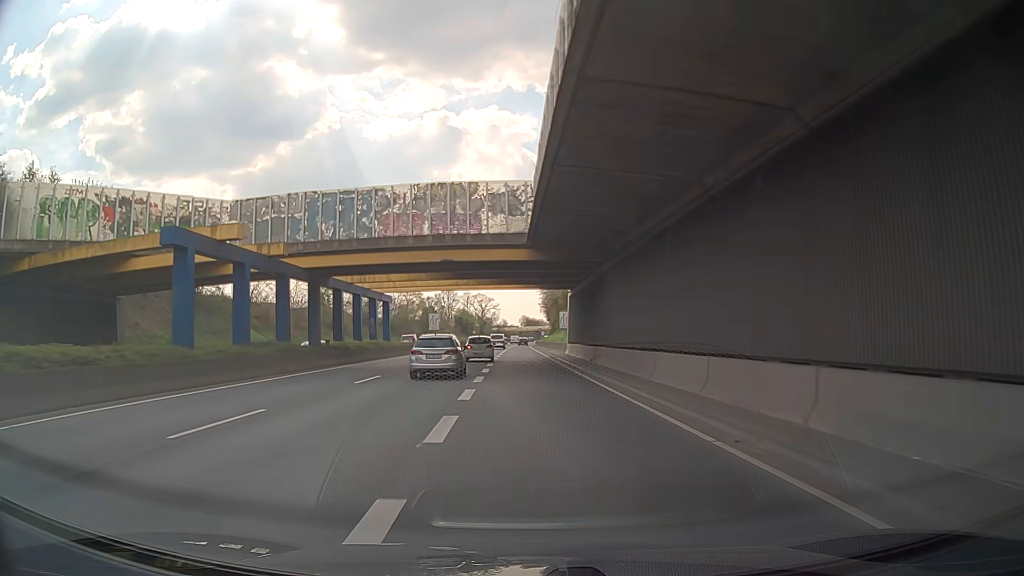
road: trunk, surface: asphalt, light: Day
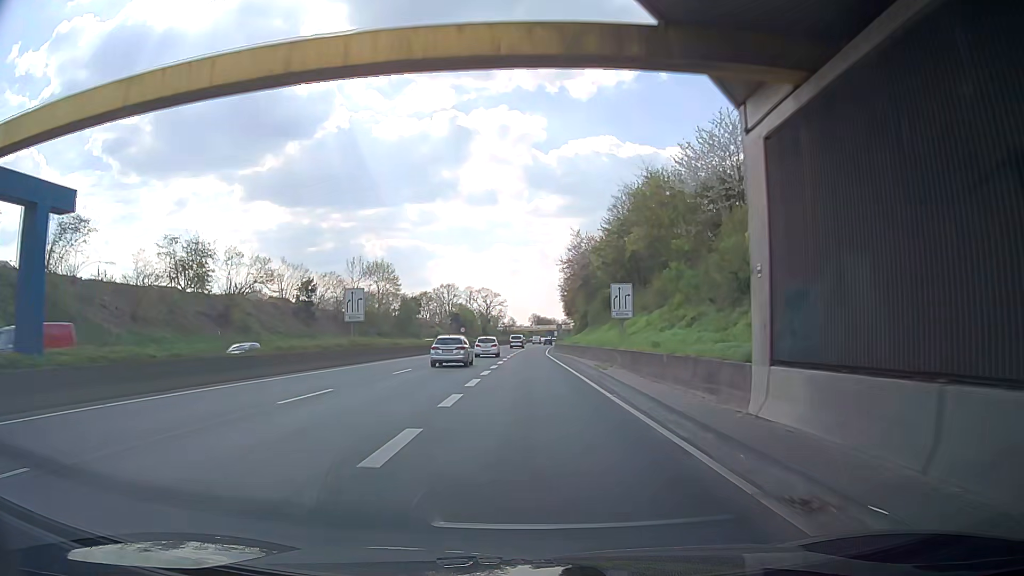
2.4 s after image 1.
(-0.5, +43.2) m; 0°
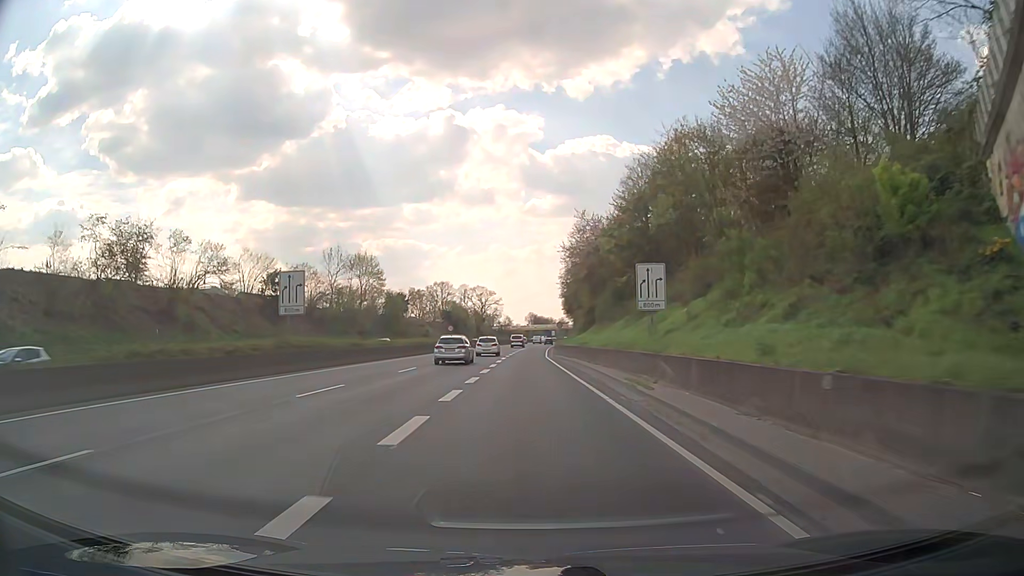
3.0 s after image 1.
(0.0, +10.8) m; 0°
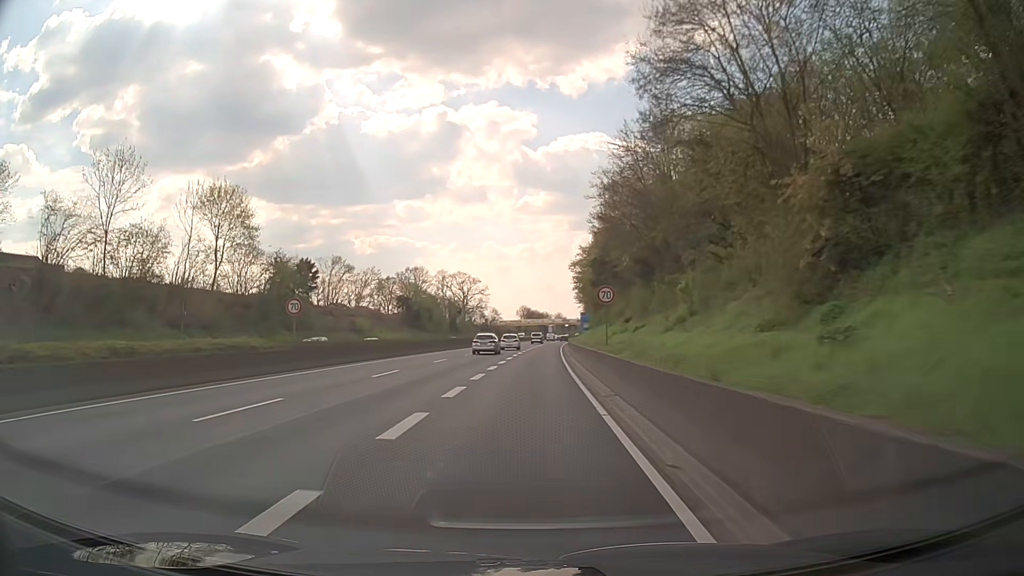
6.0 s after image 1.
(-0.1, +53.7) m; 0°
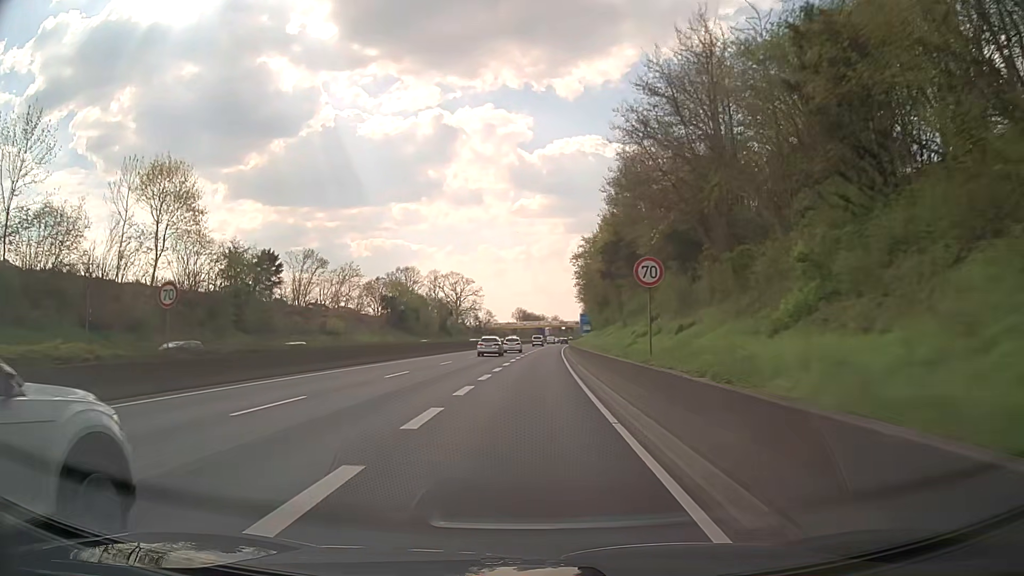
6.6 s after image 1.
(+0.1, +10.7) m; 0°
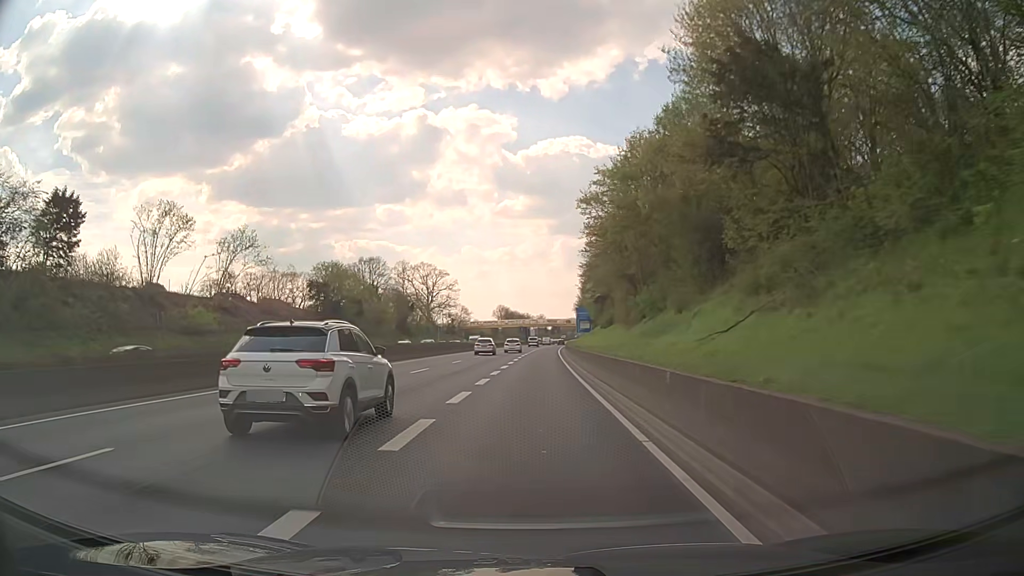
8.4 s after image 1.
(+0.5, +32.1) m; +1°
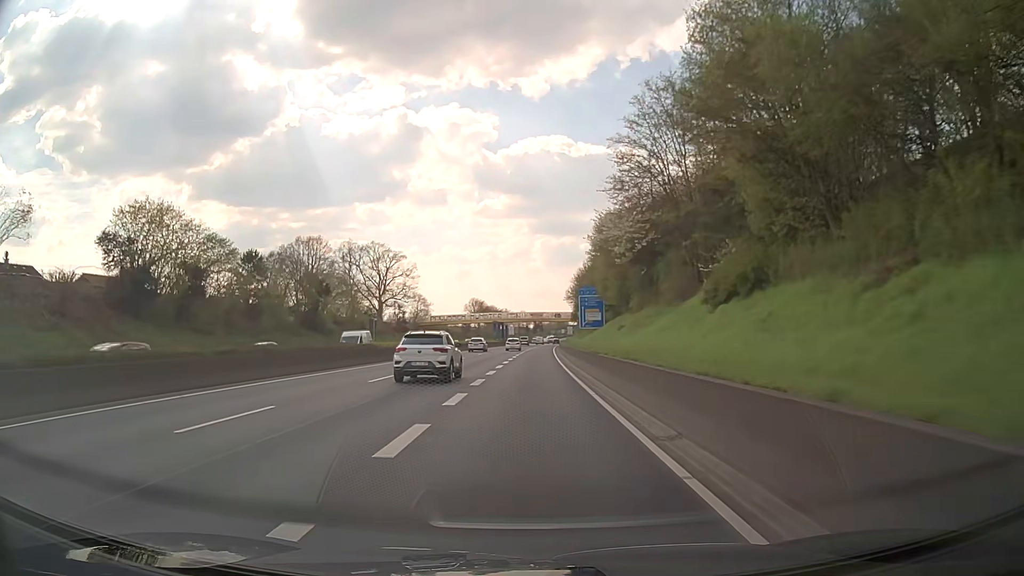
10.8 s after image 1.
(+0.7, +42.6) m; +2°
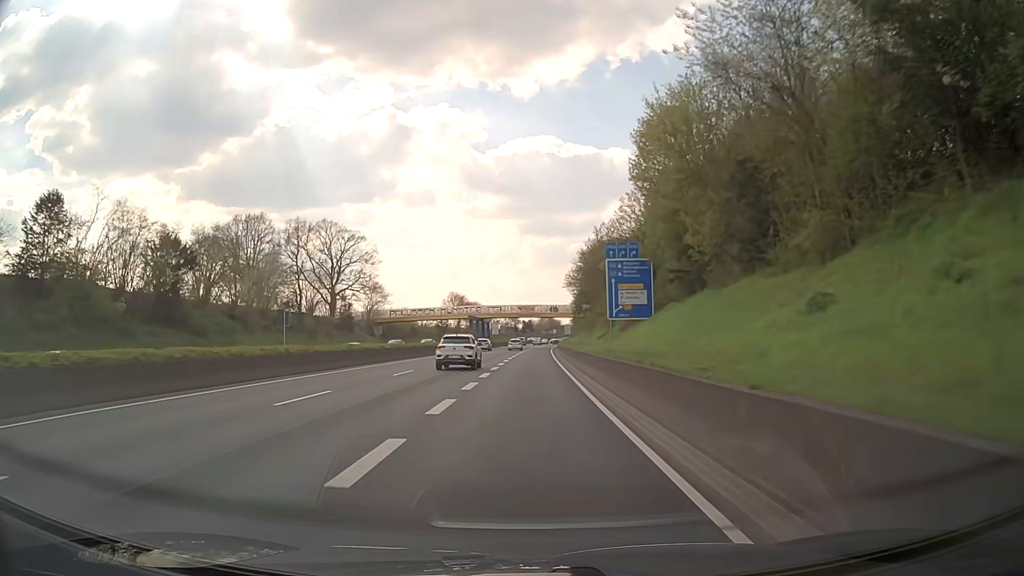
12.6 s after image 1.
(+0.2, +31.9) m; +1°
(0, +10) (0, +20) (0, +30) (0, +40) (0, +50) (0, +60) (+1, +70) (+1, +80) (+1, +90) (+2, +100) m
